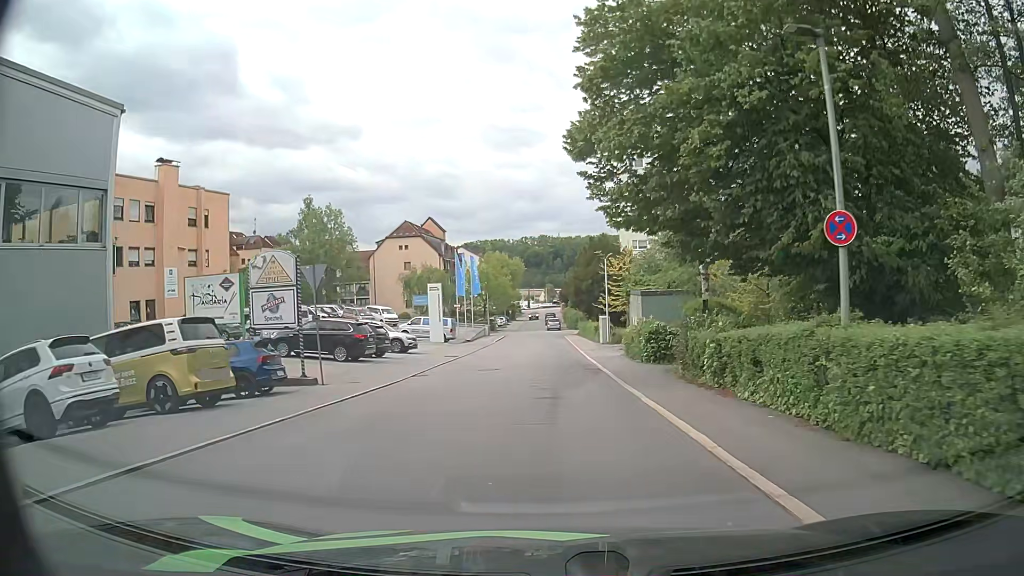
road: residential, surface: asphalt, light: Day
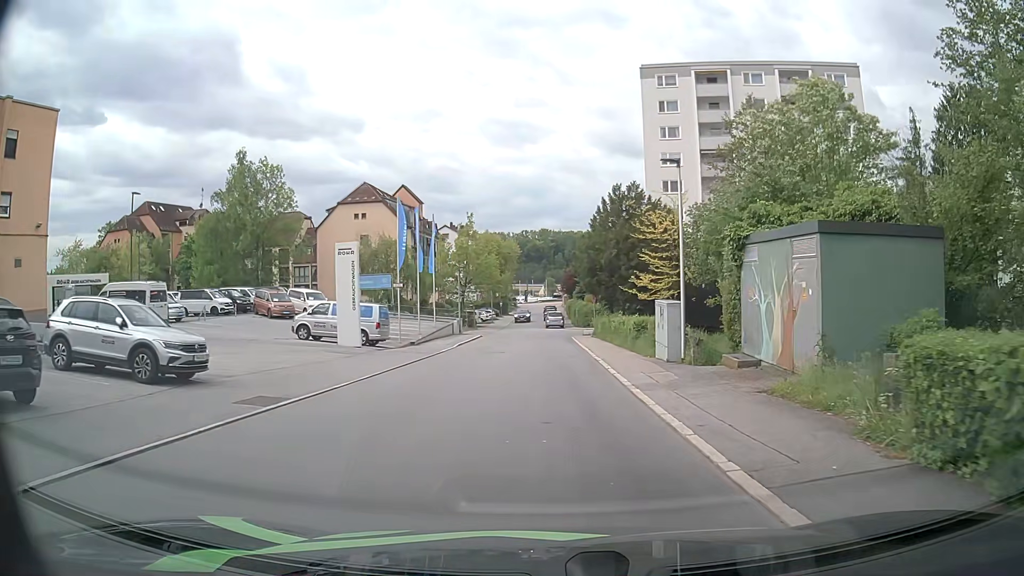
(+0.1, +23.2) m; 0°
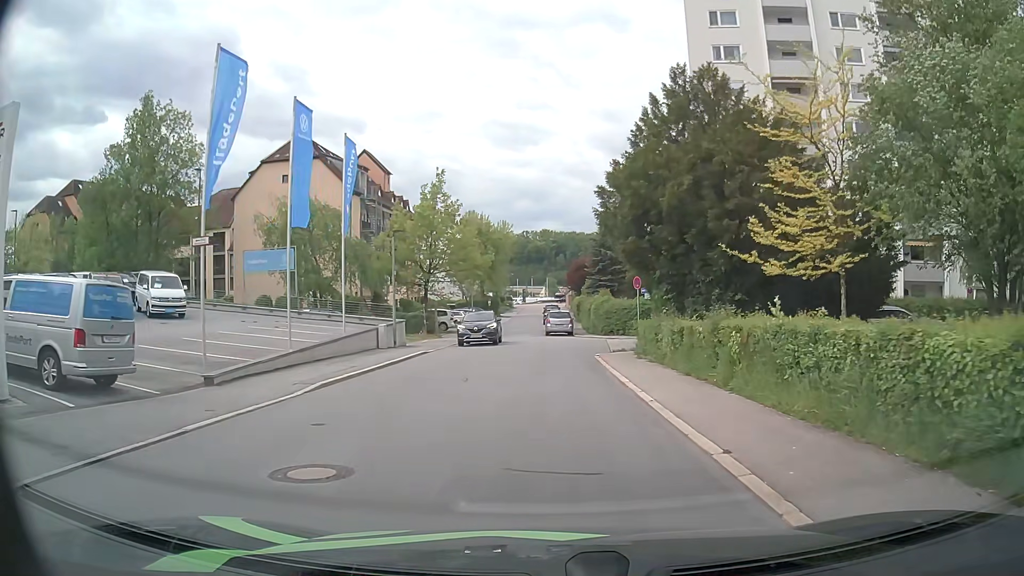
(+0.1, +21.4) m; 0°
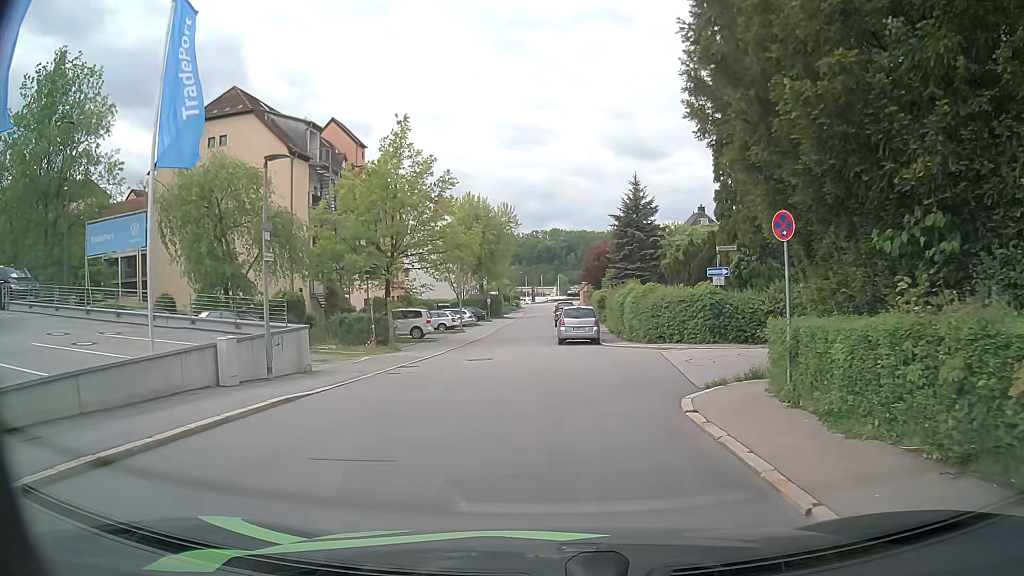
(0.0, +14.0) m; -1°
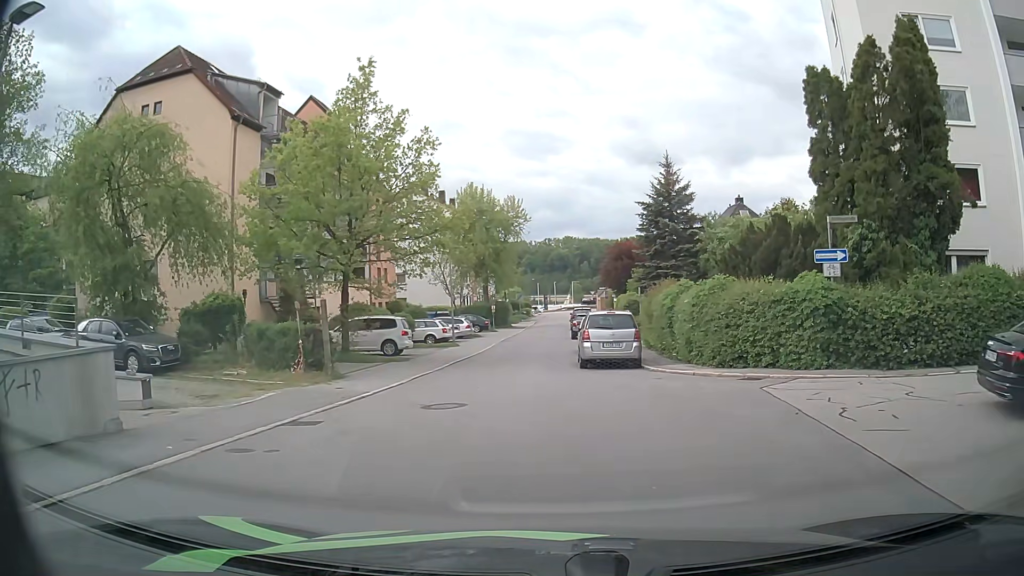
(-0.1, +9.2) m; -1°
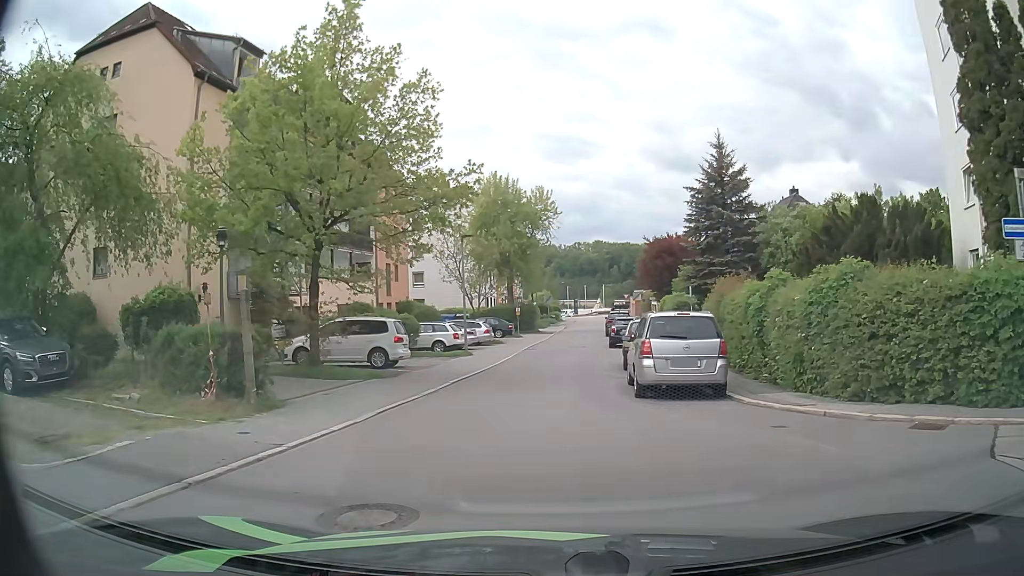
(-0.2, +6.4) m; -3°
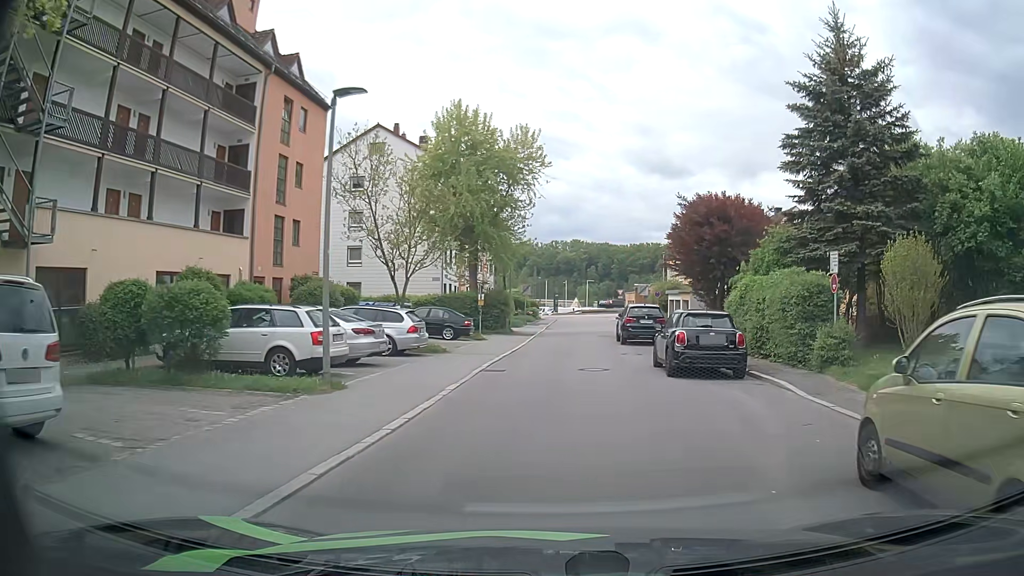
(-0.1, +17.7) m; +3°
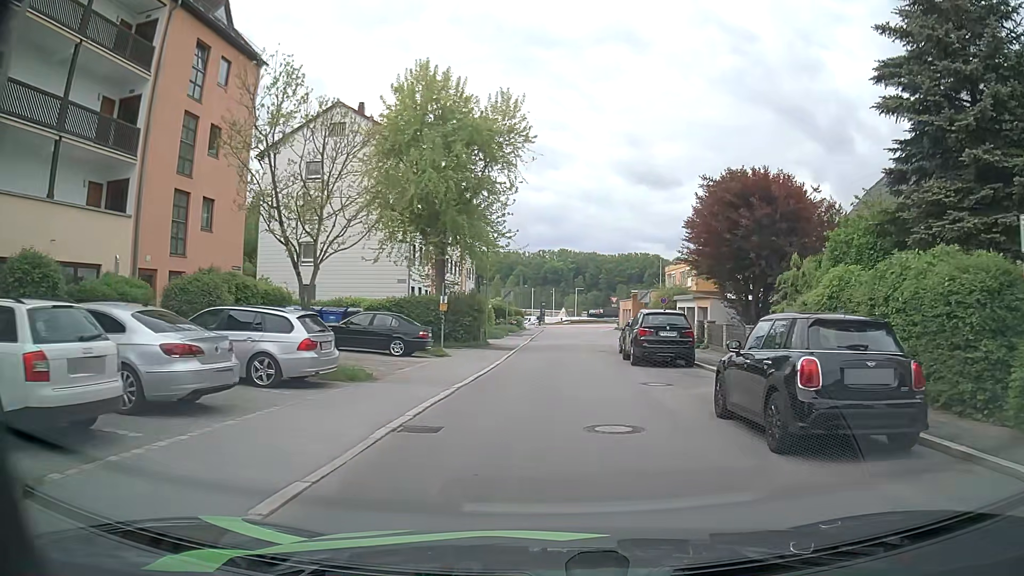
(+0.1, +7.7) m; +2°
(0, +10) (0, +20) (0, +30) (+1, +40) (+1, +50) (+1, +60) (+2, +70) (+2, +80) (+8, +87) (+18, +87) m
